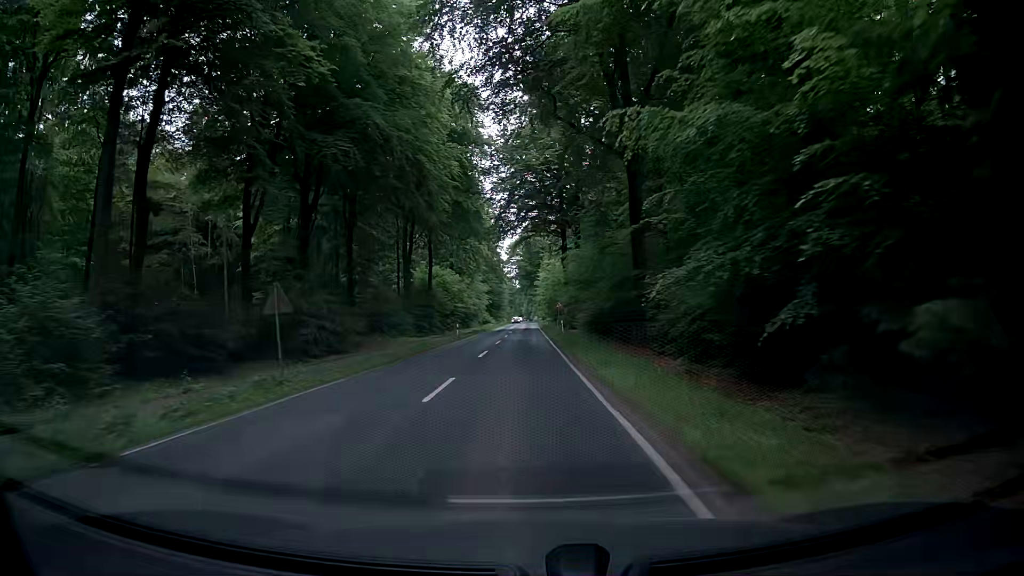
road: tertiary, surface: asphalt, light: Day
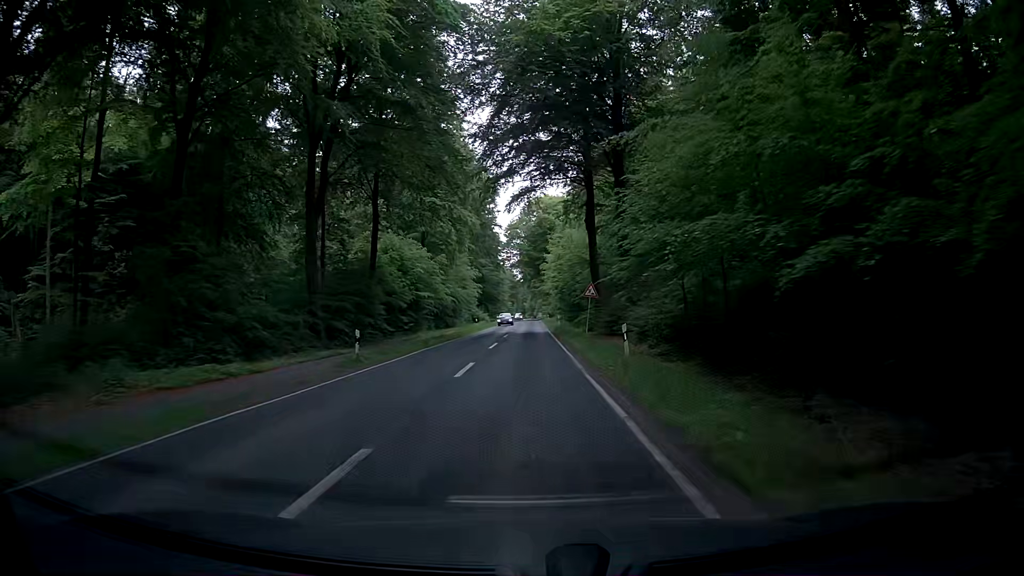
(-0.5, +32.3) m; -1°
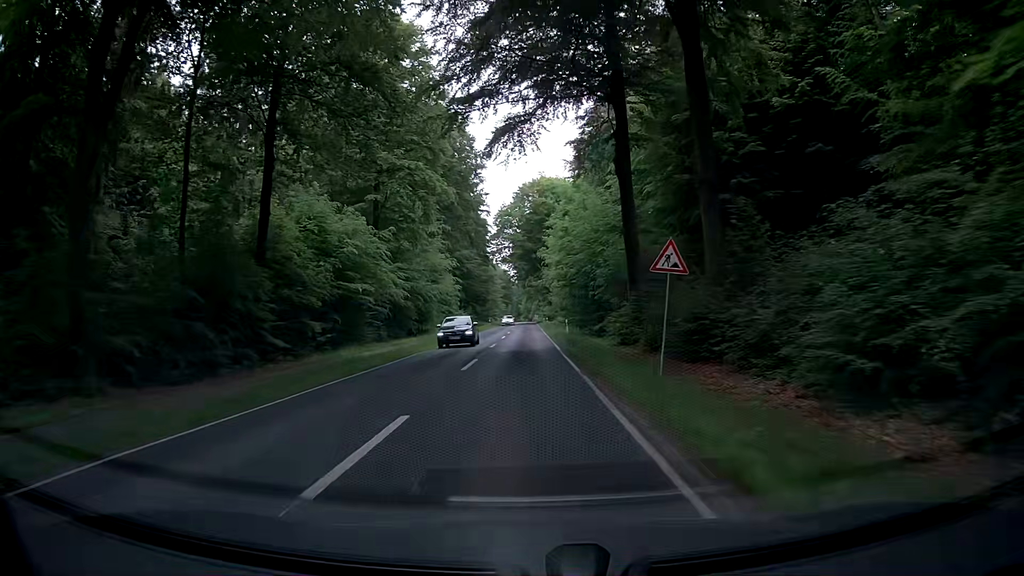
(+0.3, +21.6) m; +1°
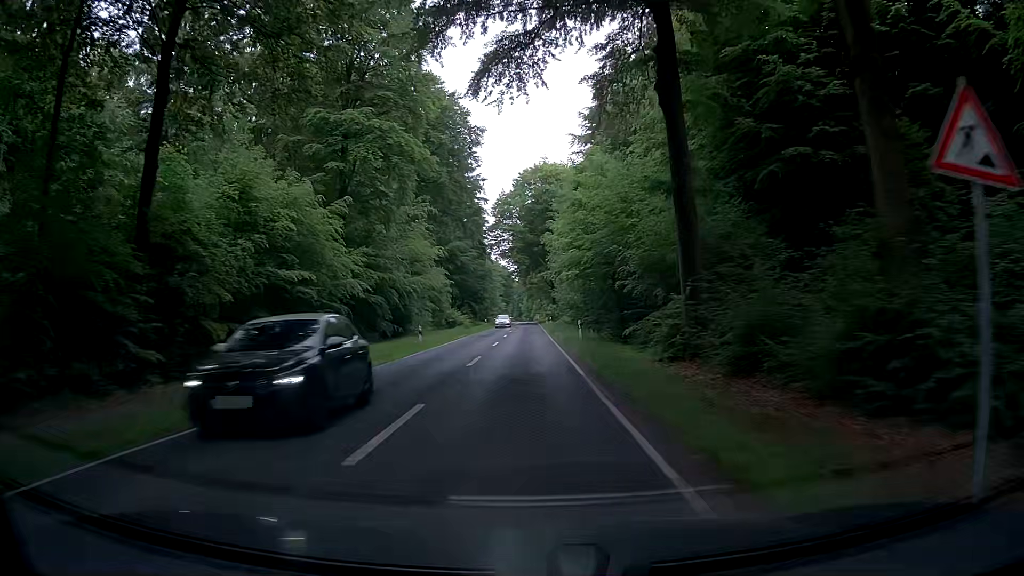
(-0.1, +10.8) m; 0°
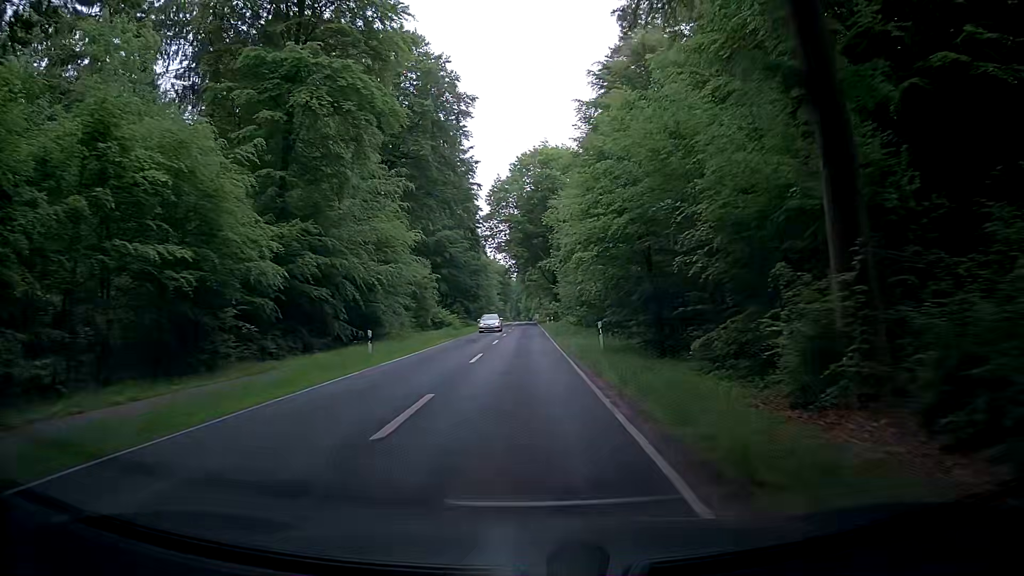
(0.0, +10.8) m; -1°
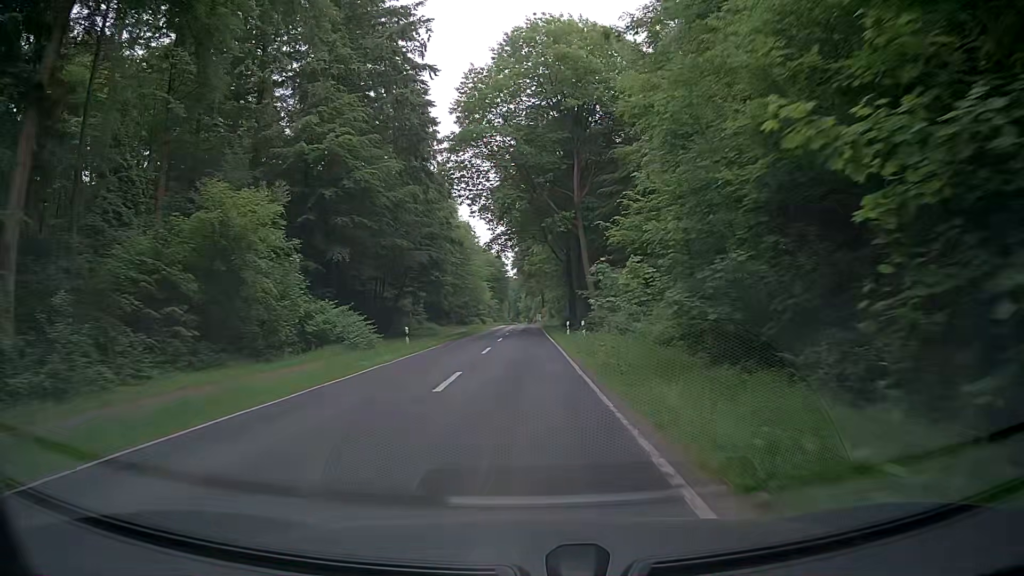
(+0.6, +43.1) m; +1°
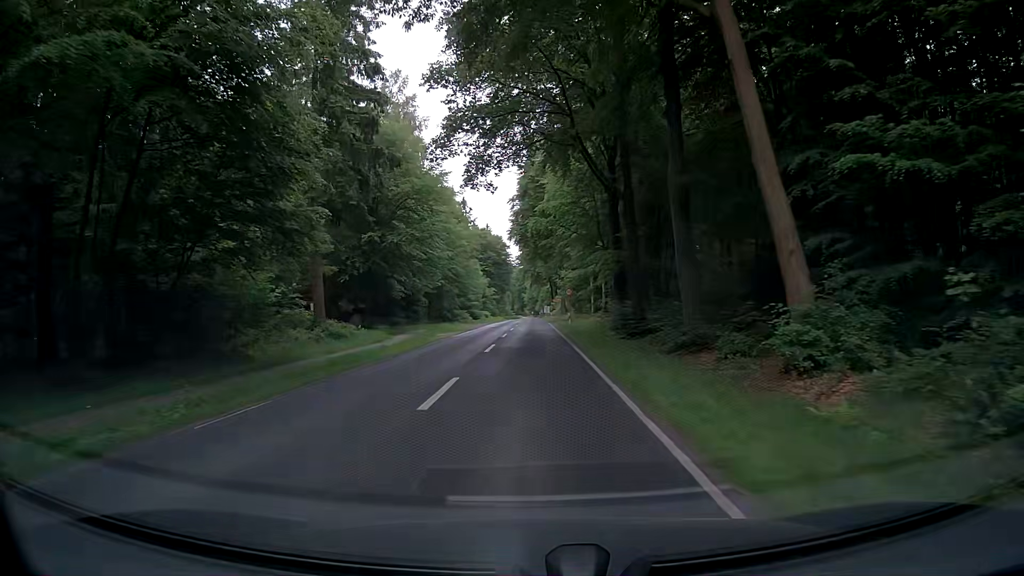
(-0.6, +38.3) m; -1°
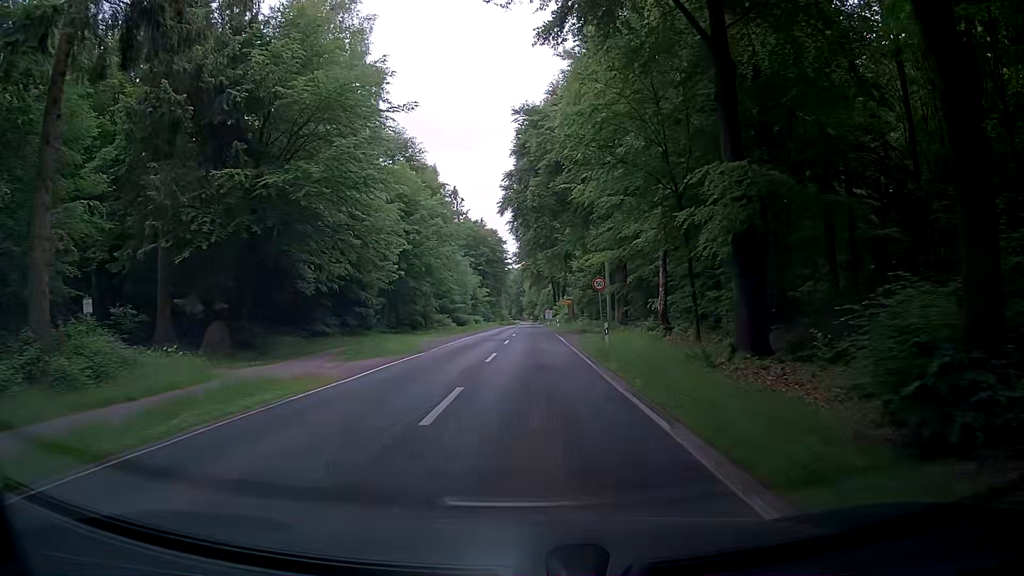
(0.0, +23.6) m; 0°
(0, +10) (0, +20) (0, +30) (0, +40) (0, +50) (0, +60) (+1, +70) (+1, +80) (+1, +90) (+1, +100) m
